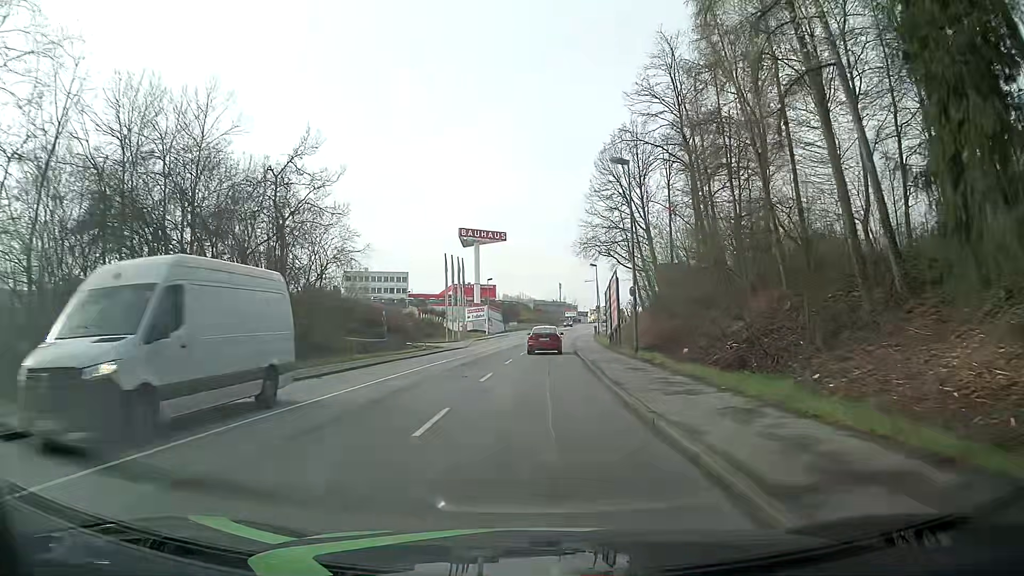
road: tertiary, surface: asphalt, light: Day
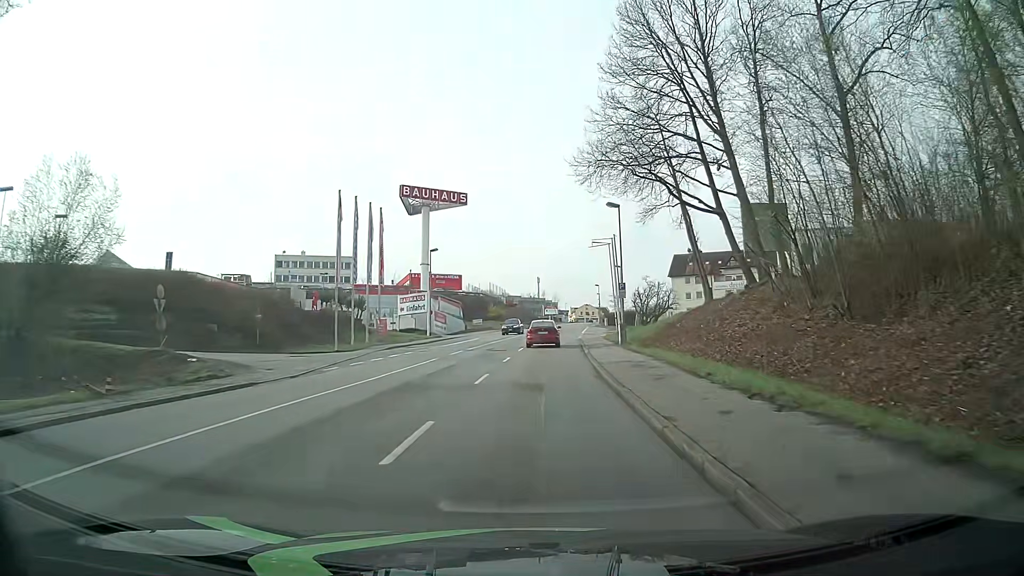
(+0.7, +38.1) m; +1°
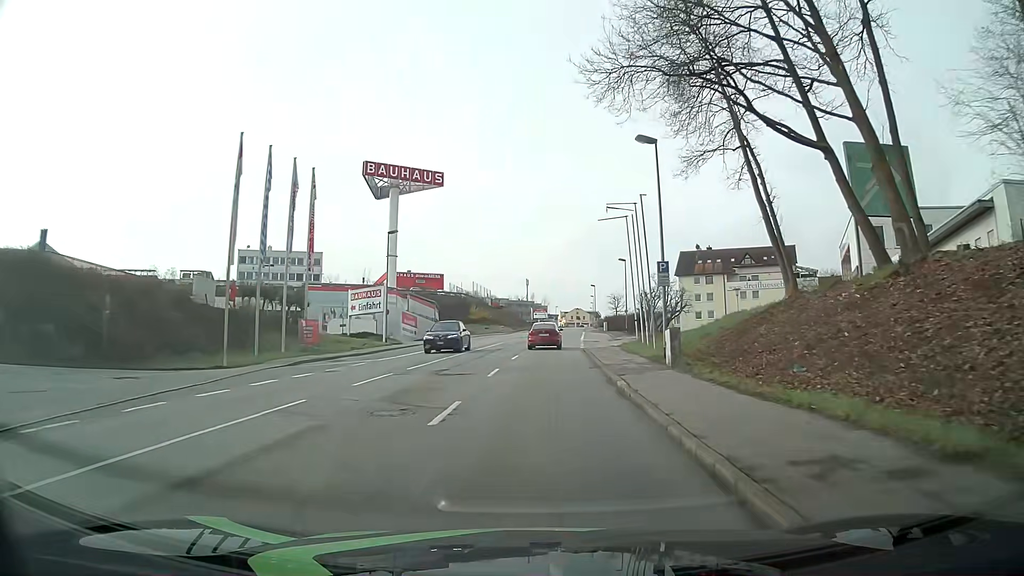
(+0.3, +15.2) m; +2°
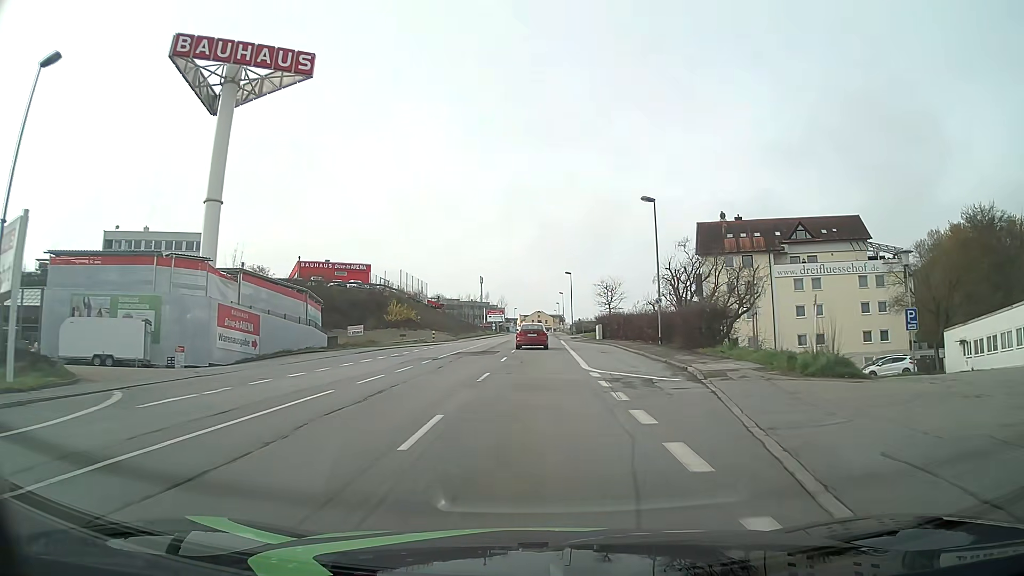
(+1.1, +37.9) m; +3°
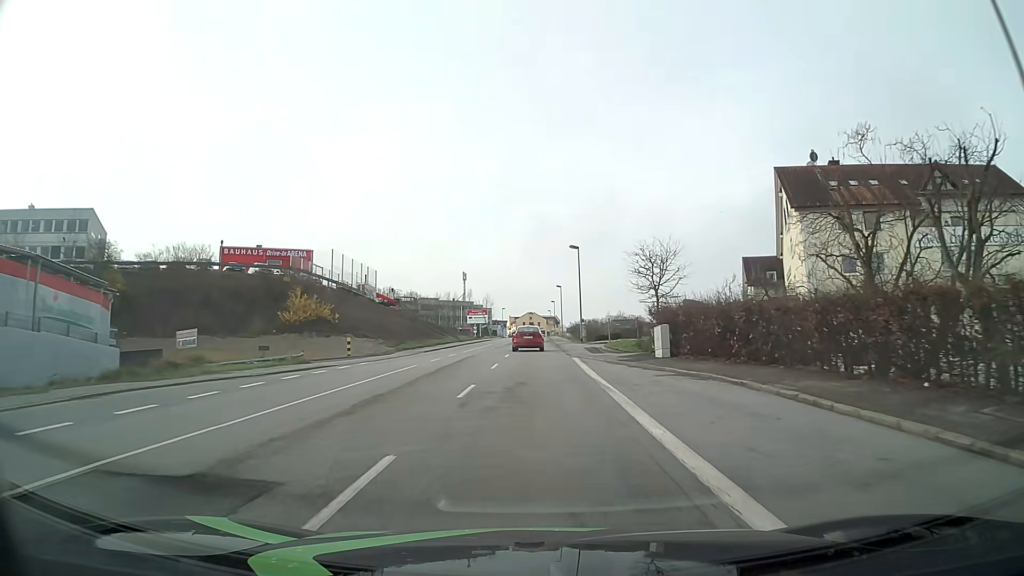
(+0.4, +30.4) m; +1°
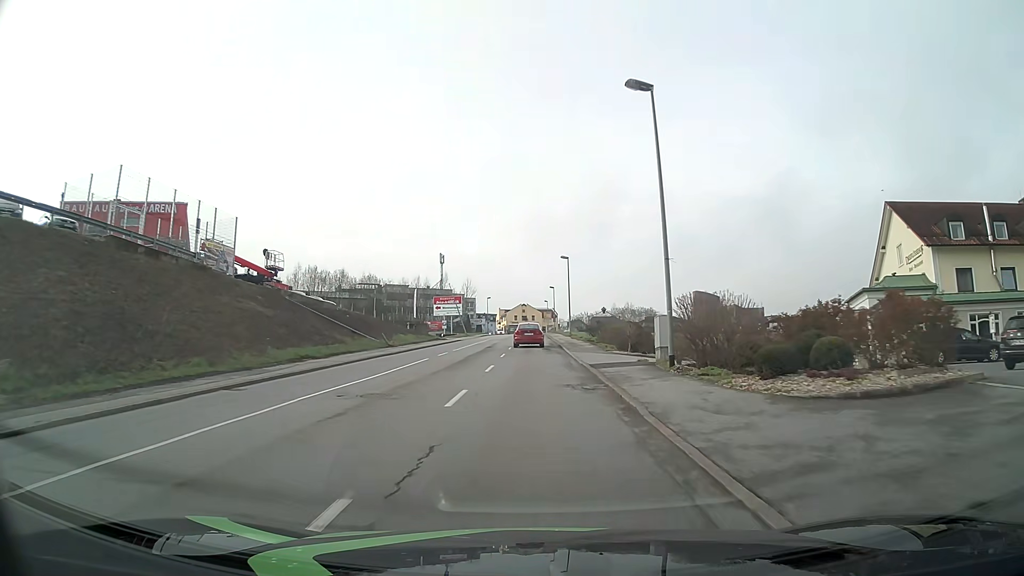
(+0.2, +38.0) m; 0°
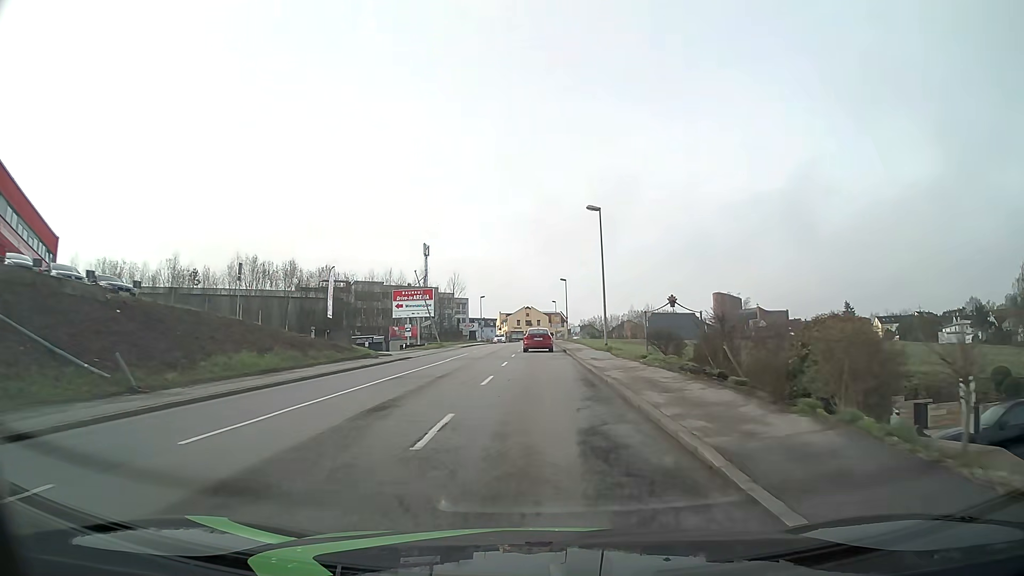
(0.0, +30.6) m; 0°
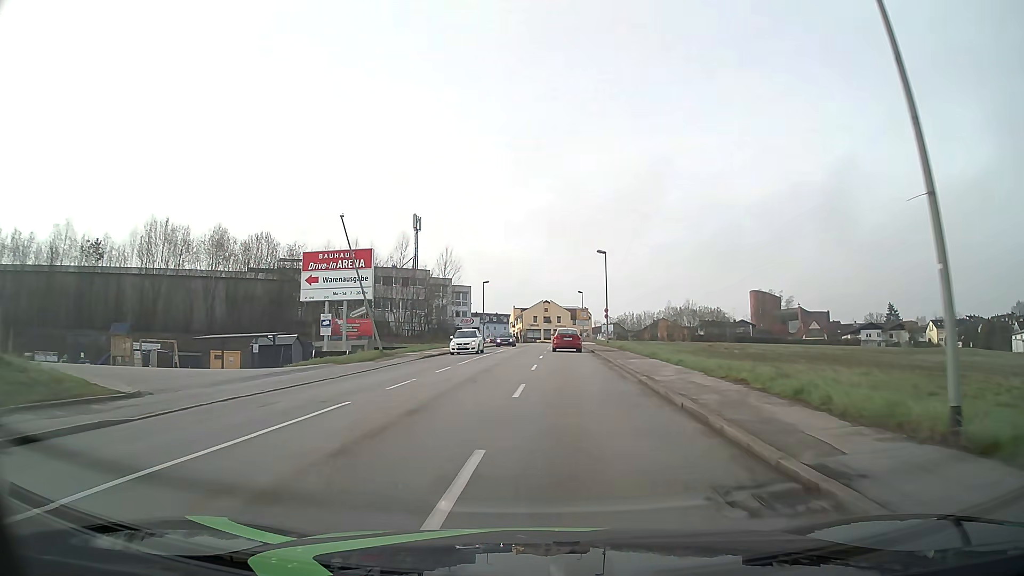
(-0.3, +30.6) m; -2°
(0, +10) (0, +20) (0, +30) (0, +40) (0, +50) (0, +60) (+1, +70) (+1, +80) (+1, +90) (+1, +100) m
